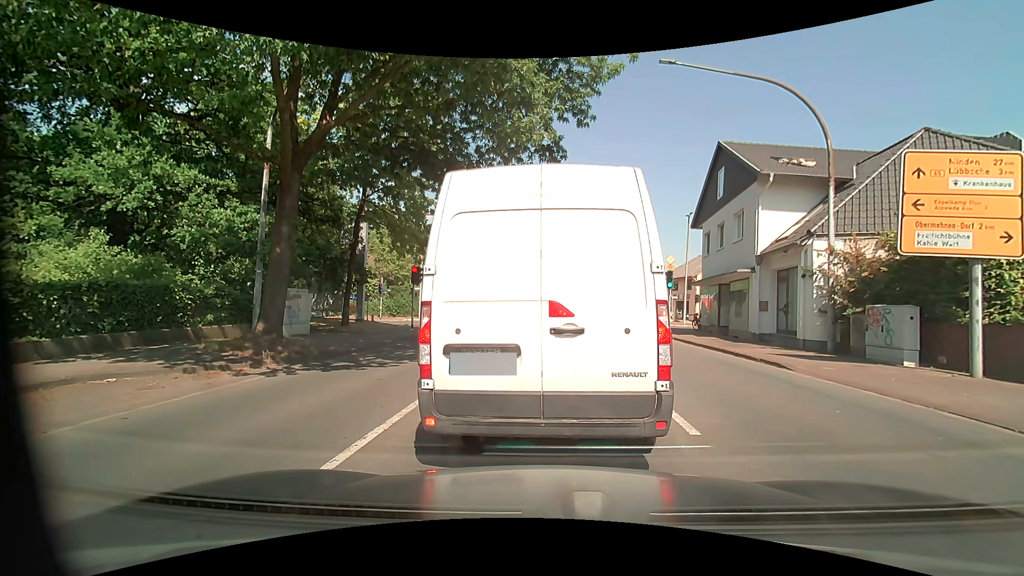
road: primary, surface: asphalt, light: Day
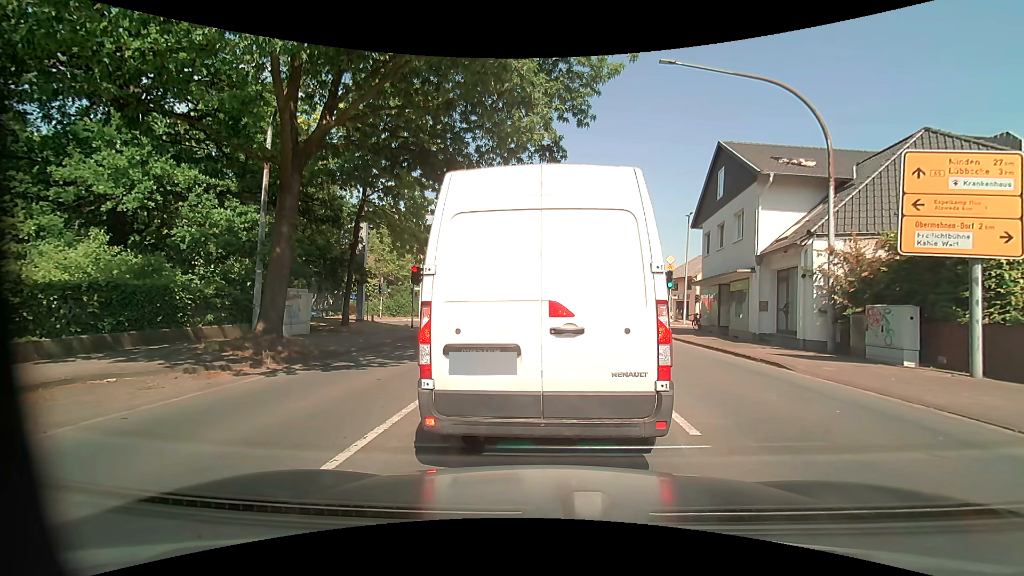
(0.0, 0.0) m; 0°
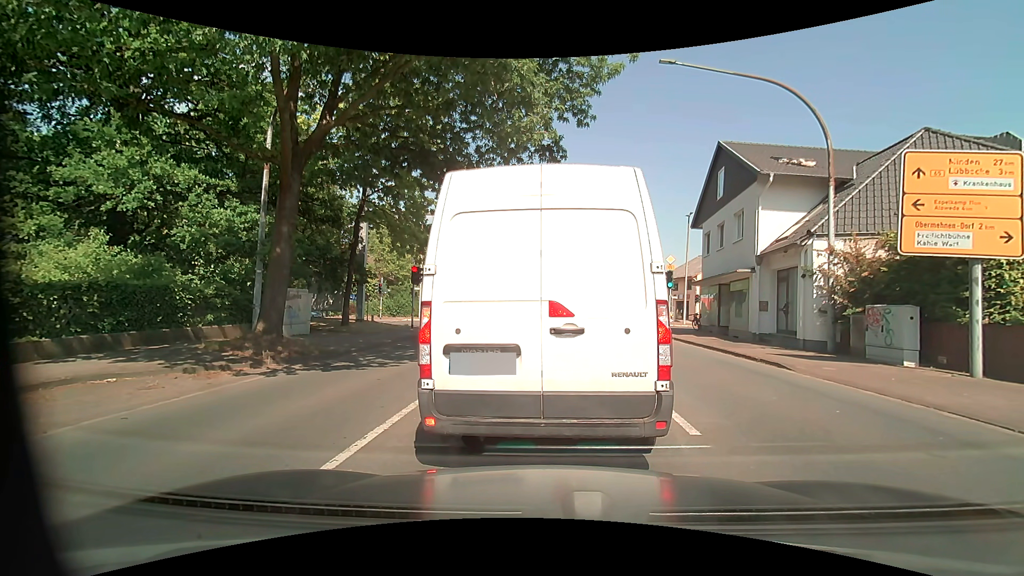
(0.0, 0.0) m; 0°
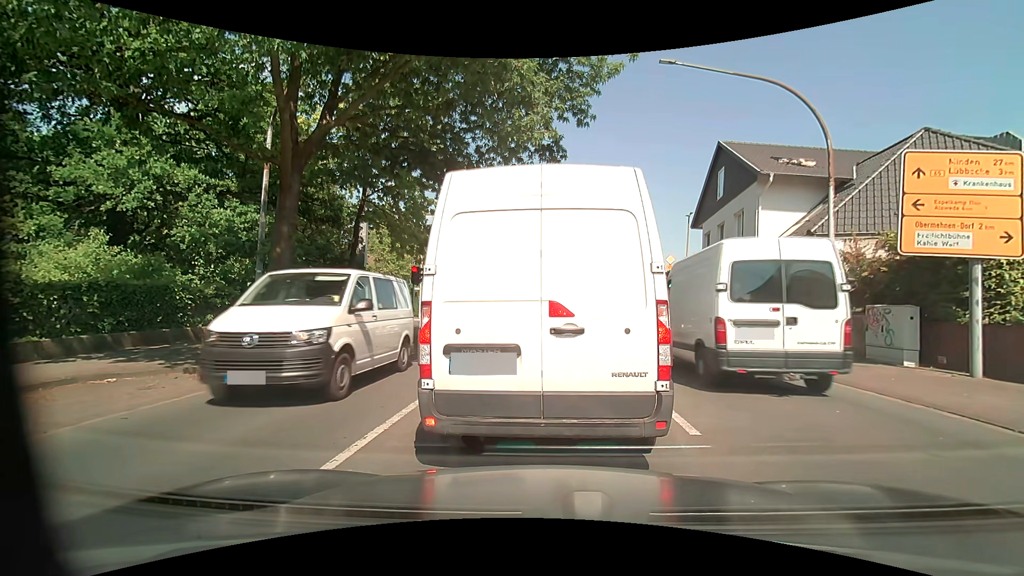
(0.0, 0.0) m; 0°
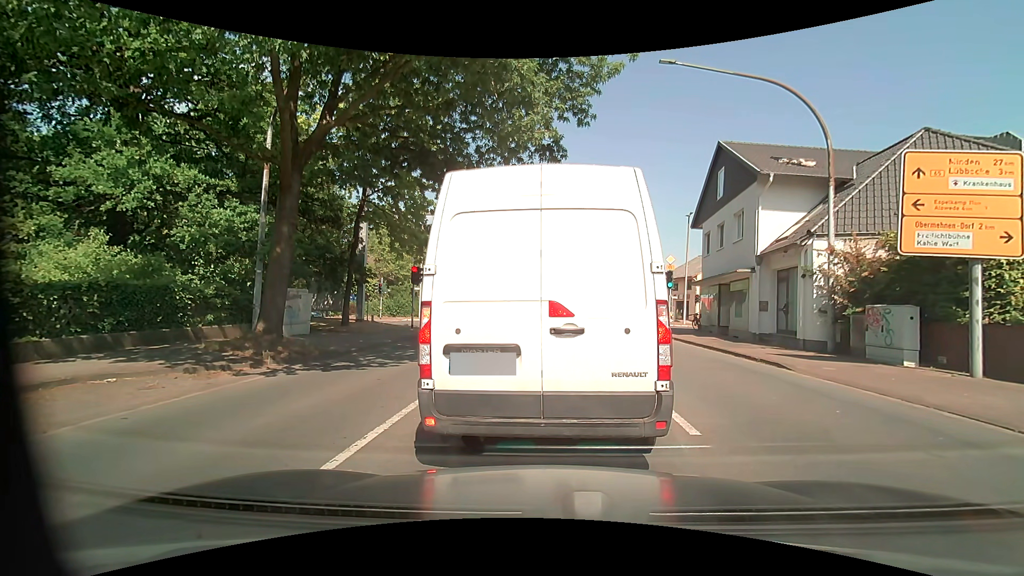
(0.0, 0.0) m; 0°
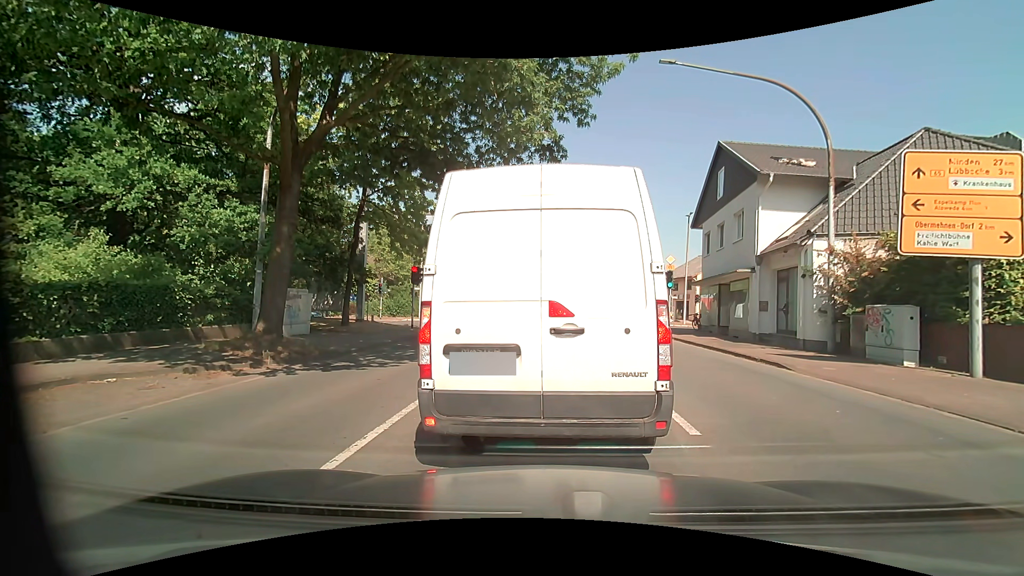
(0.0, 0.0) m; 0°
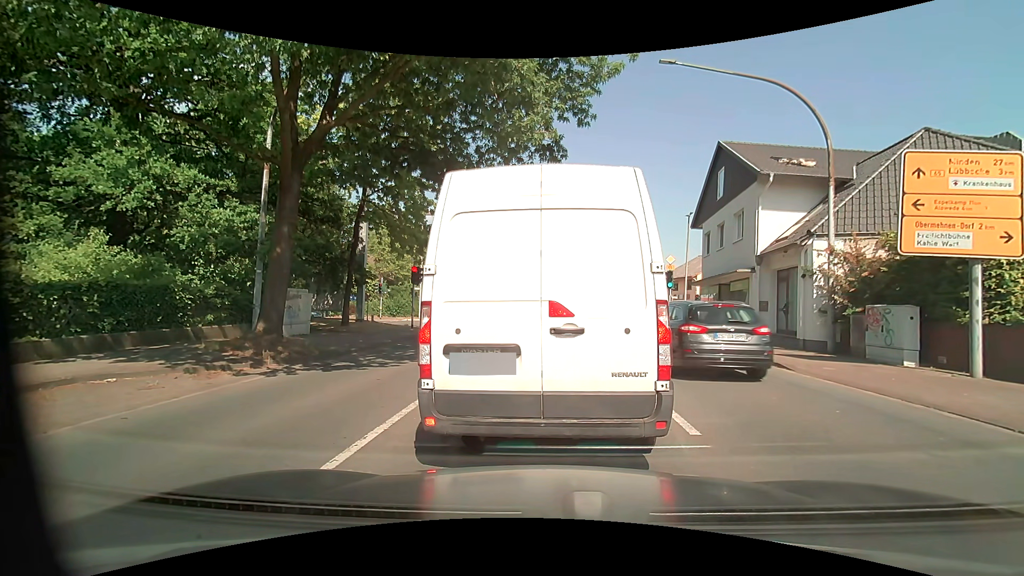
(0.0, 0.0) m; 0°
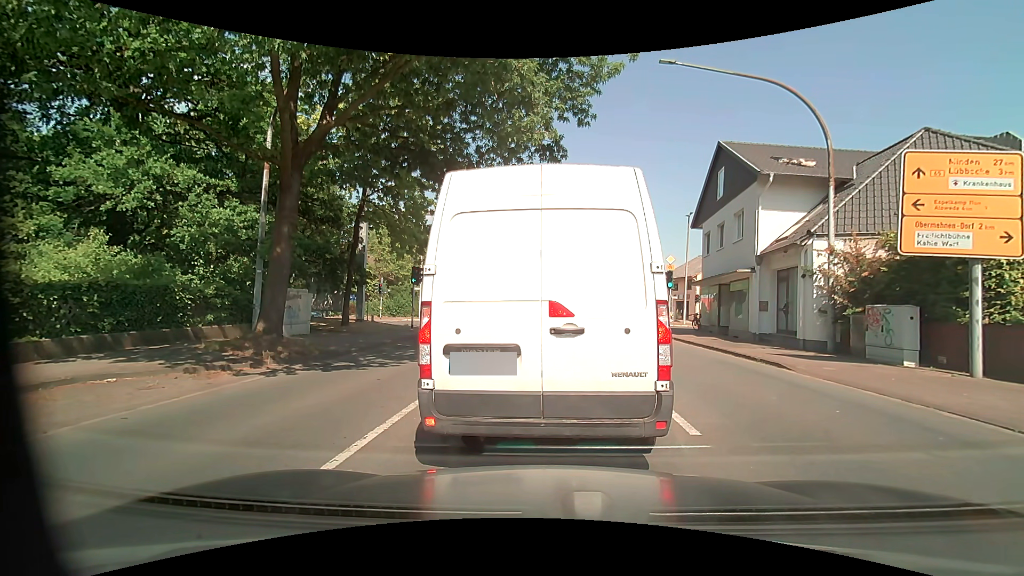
(0.0, 0.0) m; 0°
(0, +10) (0, +20) (0, +30) (-1, +40) (-5, +49) (-15, +51) (-25, +49) (-35, +48) (-44, +47) (-54, +46) m
